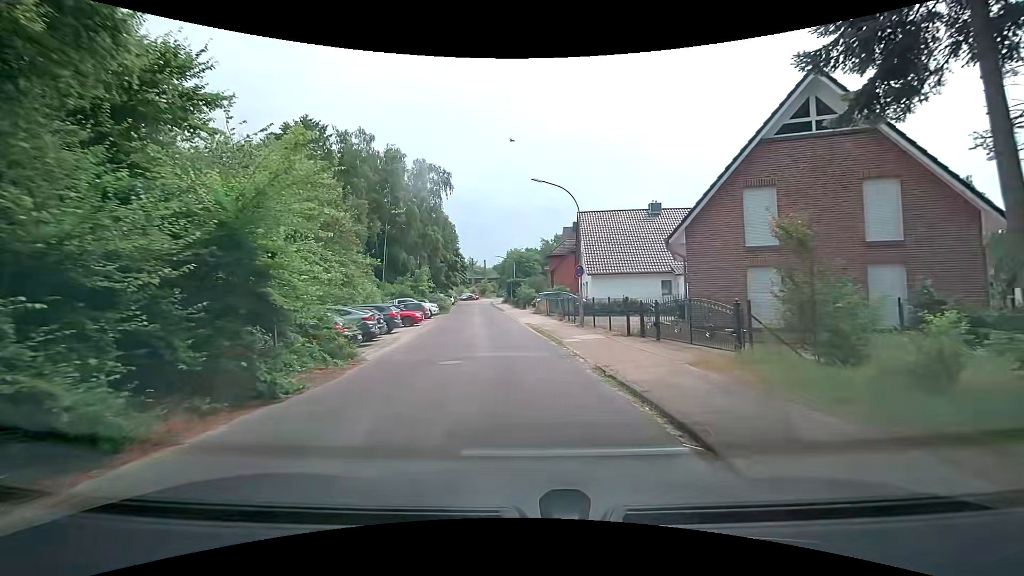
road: residential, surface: asphalt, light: Day
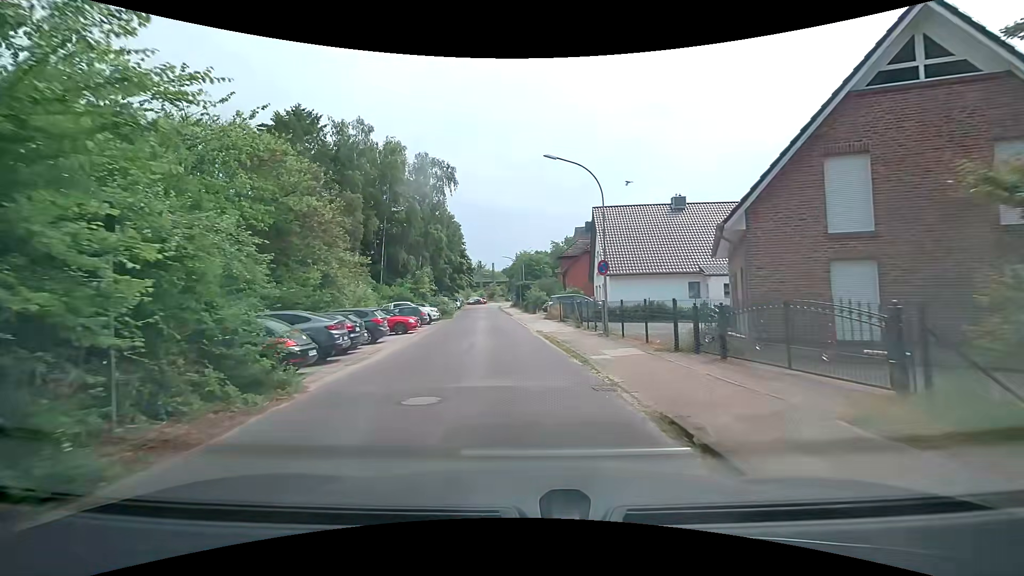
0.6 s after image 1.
(0.0, +4.3) m; -1°
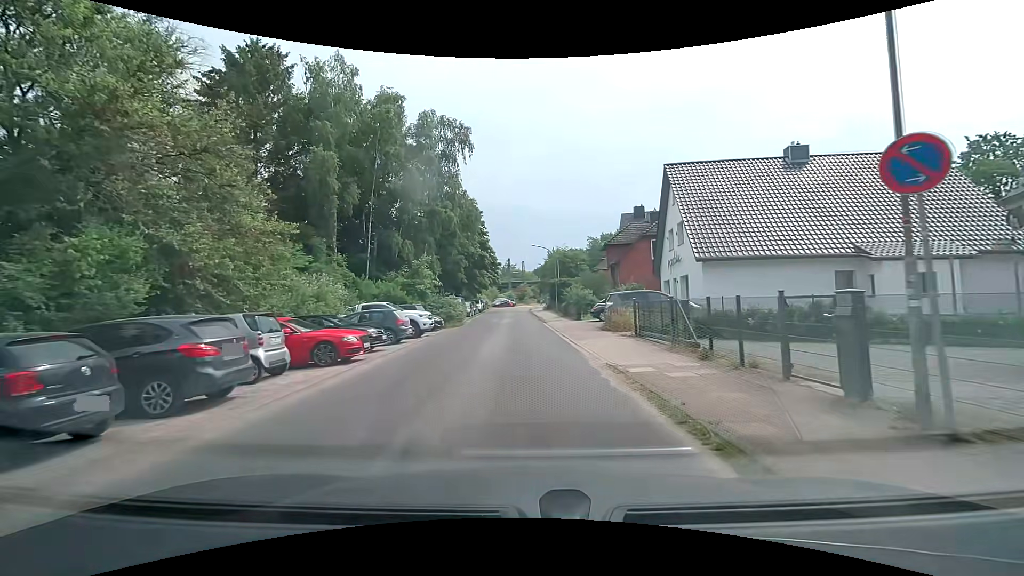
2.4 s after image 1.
(-0.5, +13.5) m; -5°
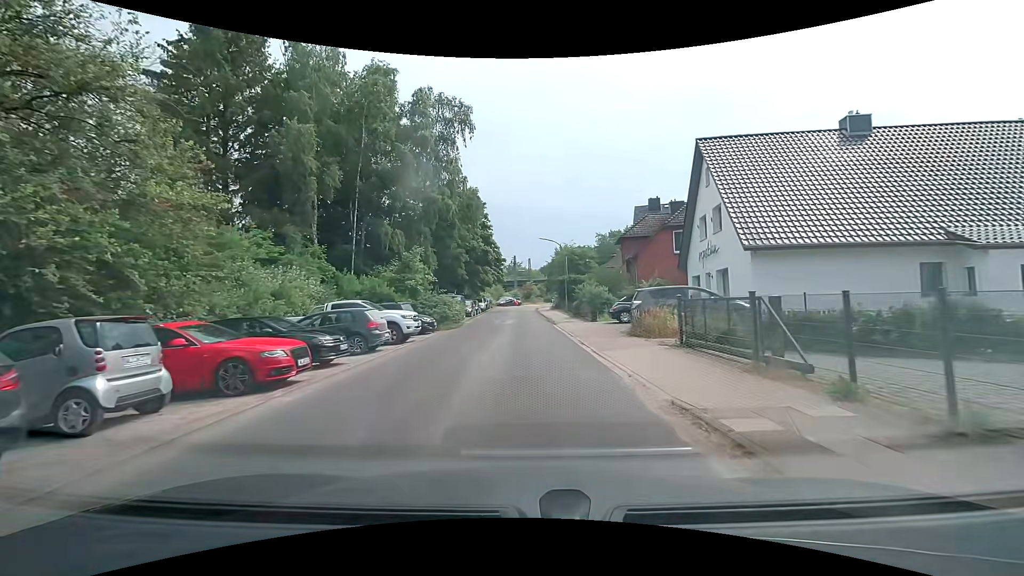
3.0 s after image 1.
(0.0, +4.4) m; 0°
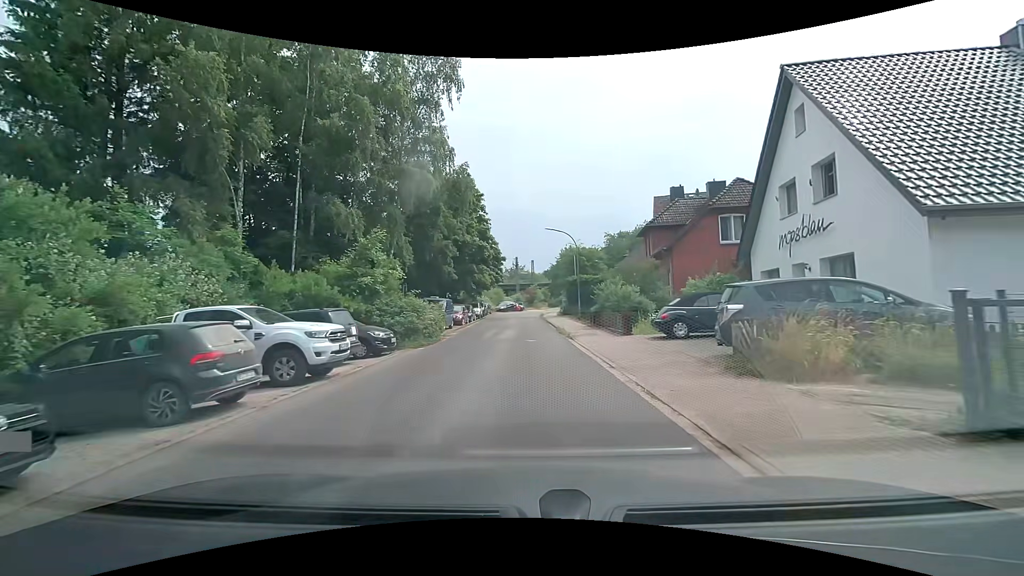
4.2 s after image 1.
(0.0, +8.3) m; 0°
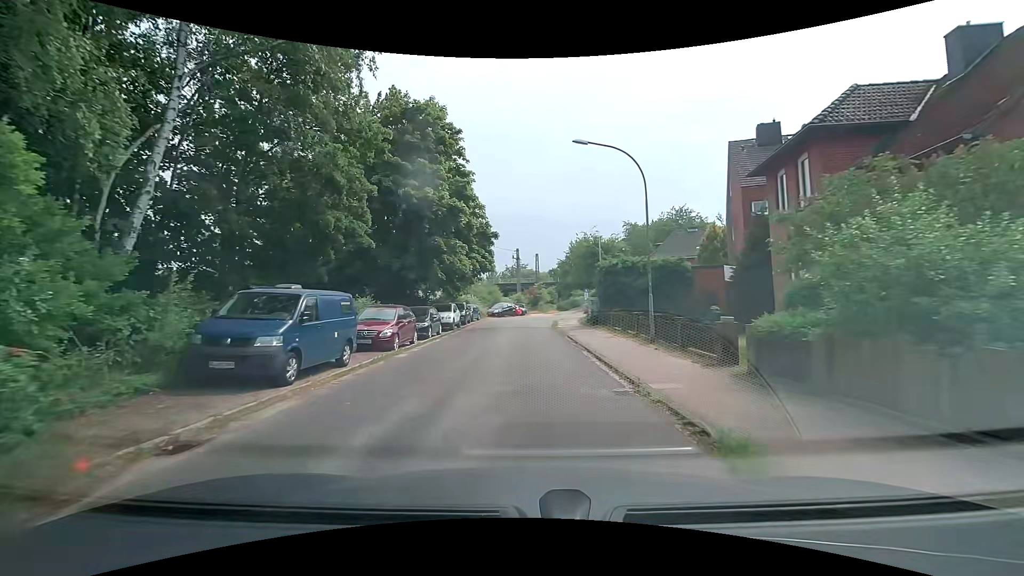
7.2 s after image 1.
(-0.1, +19.6) m; 0°
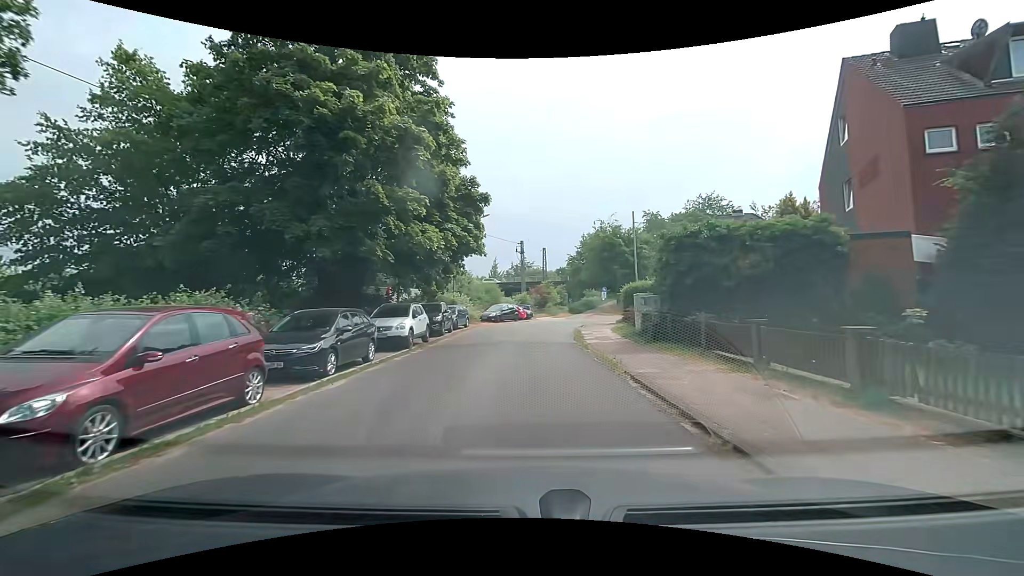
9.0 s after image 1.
(-0.1, +12.3) m; 0°
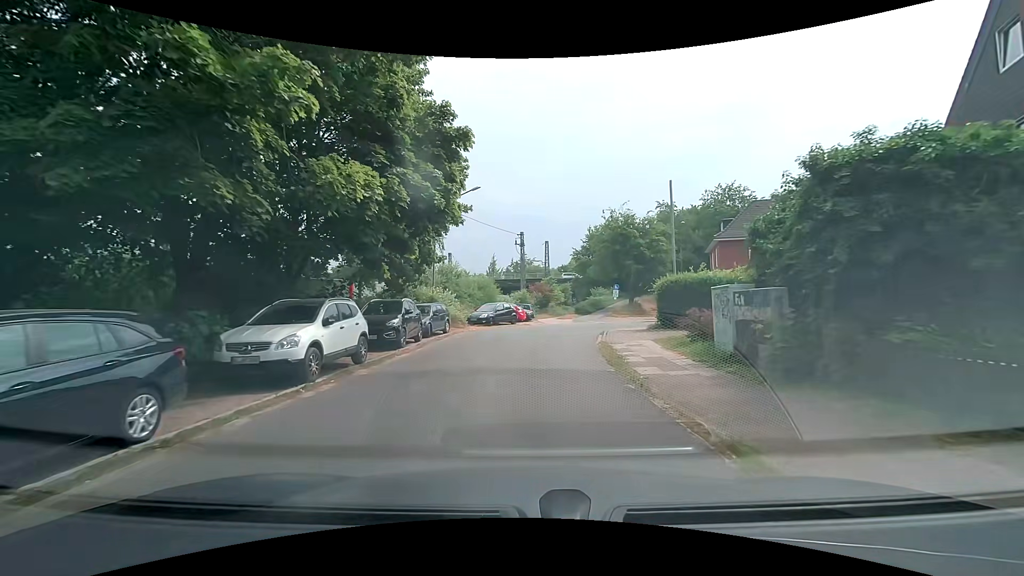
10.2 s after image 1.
(0.0, +8.1) m; 0°
(0, +10) (+1, +20) (+3, +30) (+11, +36) (+21, +35) (+30, +32) (+39, +28) (+48, +23) (+57, +19) (+66, +15) m
